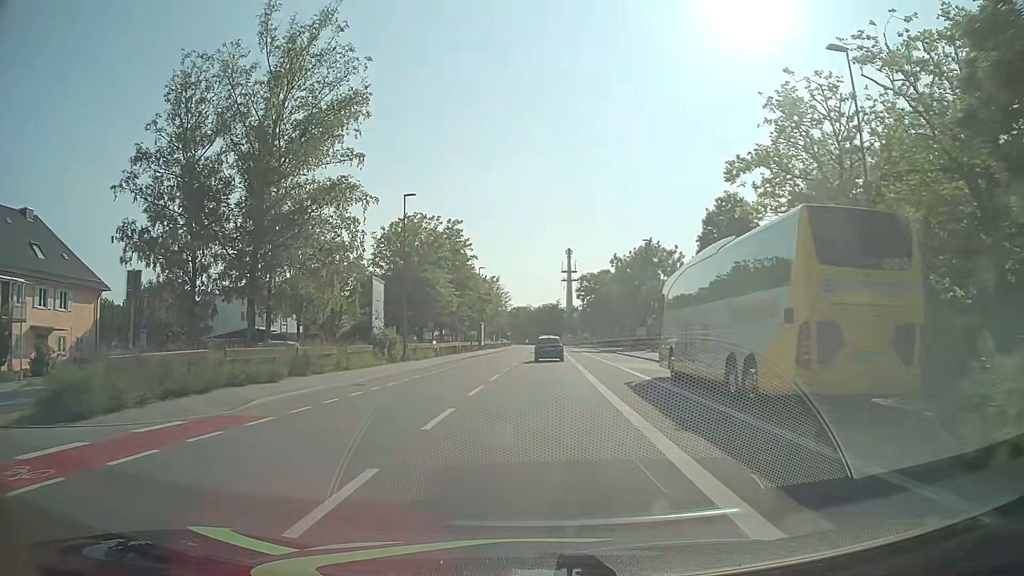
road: tertiary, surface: asphalt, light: Day
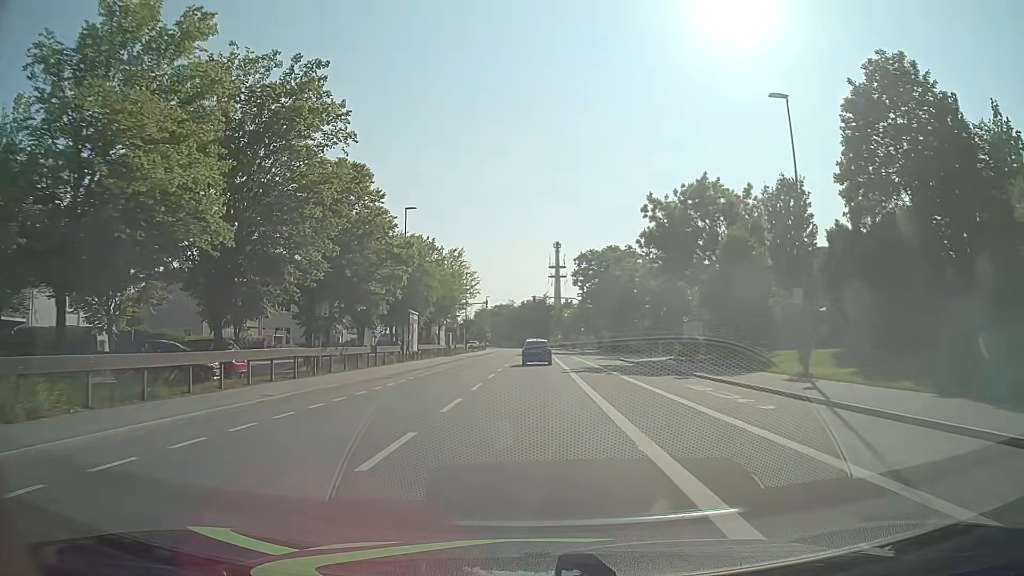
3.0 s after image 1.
(+0.8, +39.0) m; +1°
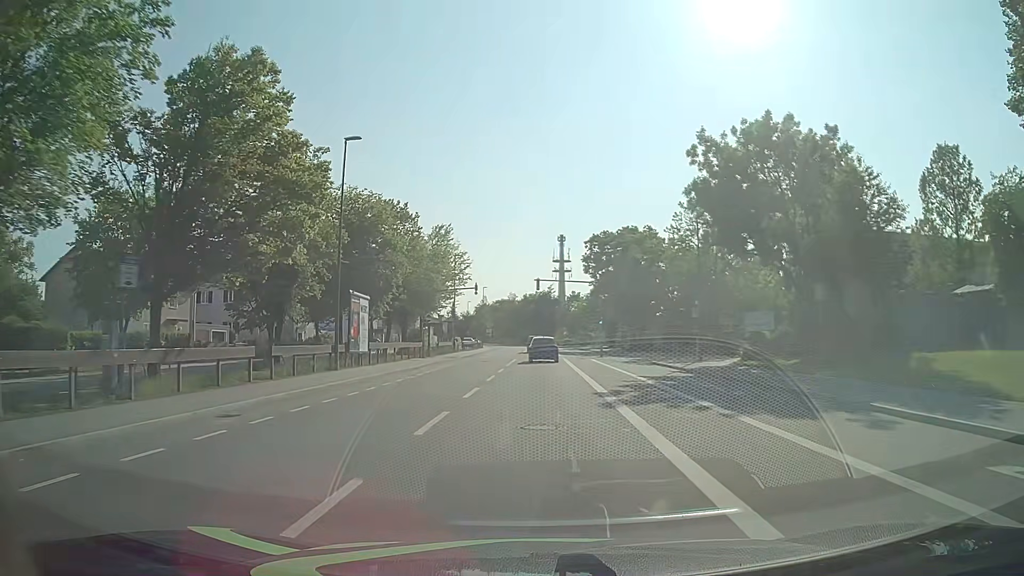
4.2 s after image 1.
(-0.1, +15.7) m; -1°
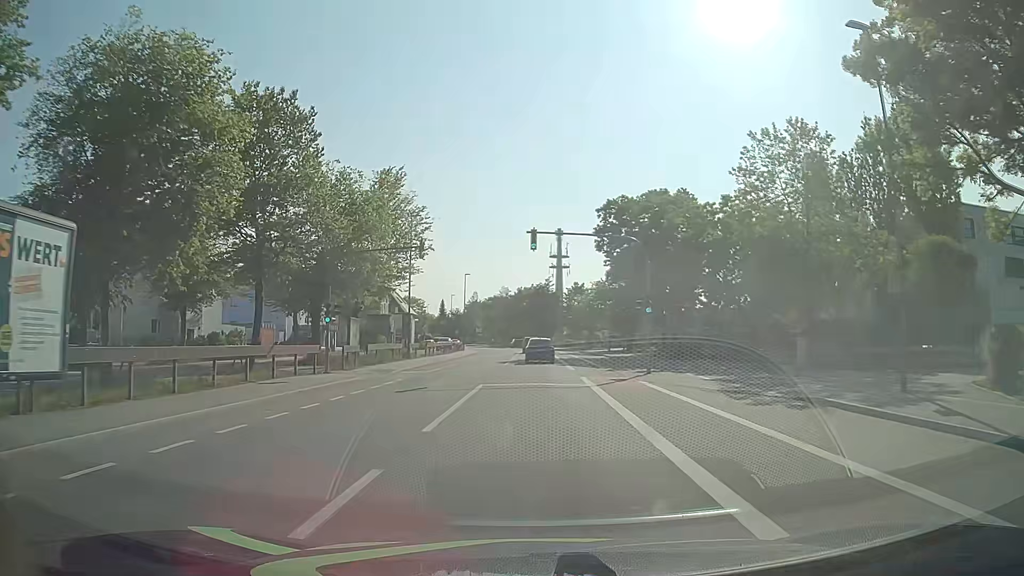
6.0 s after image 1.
(+0.2, +23.4) m; +1°
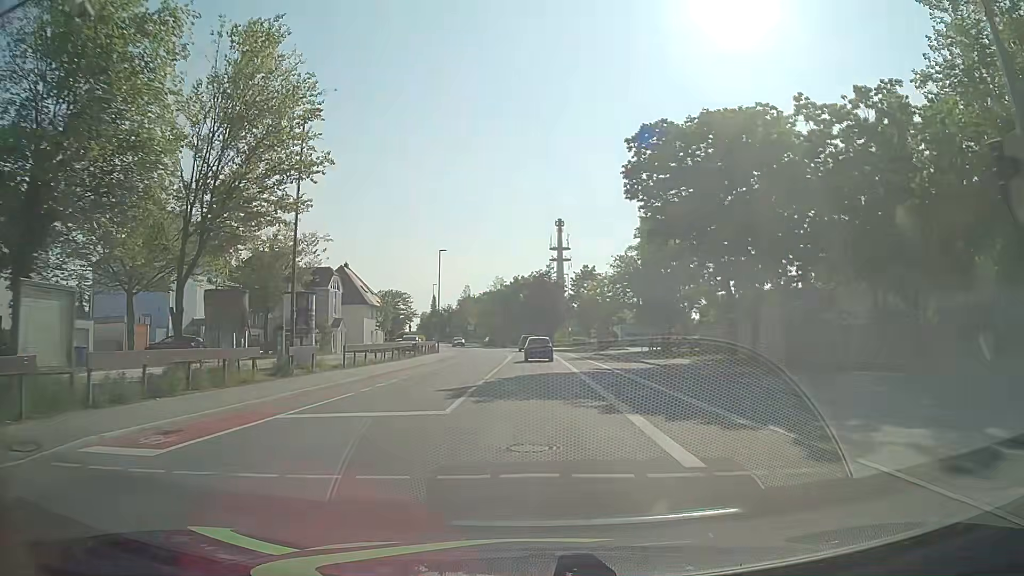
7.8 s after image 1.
(-0.1, +23.4) m; 0°
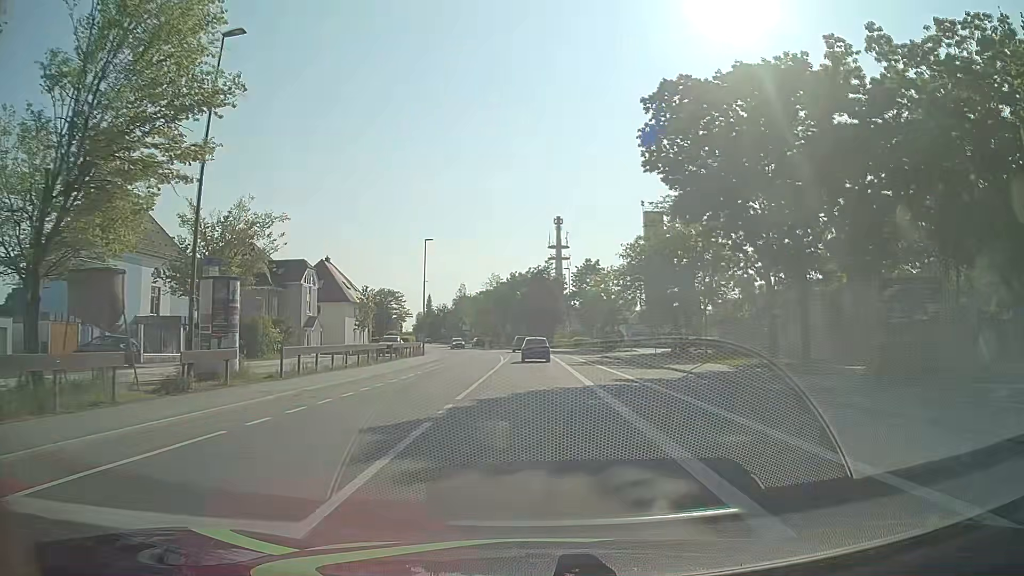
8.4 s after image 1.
(0.0, +7.8) m; 0°
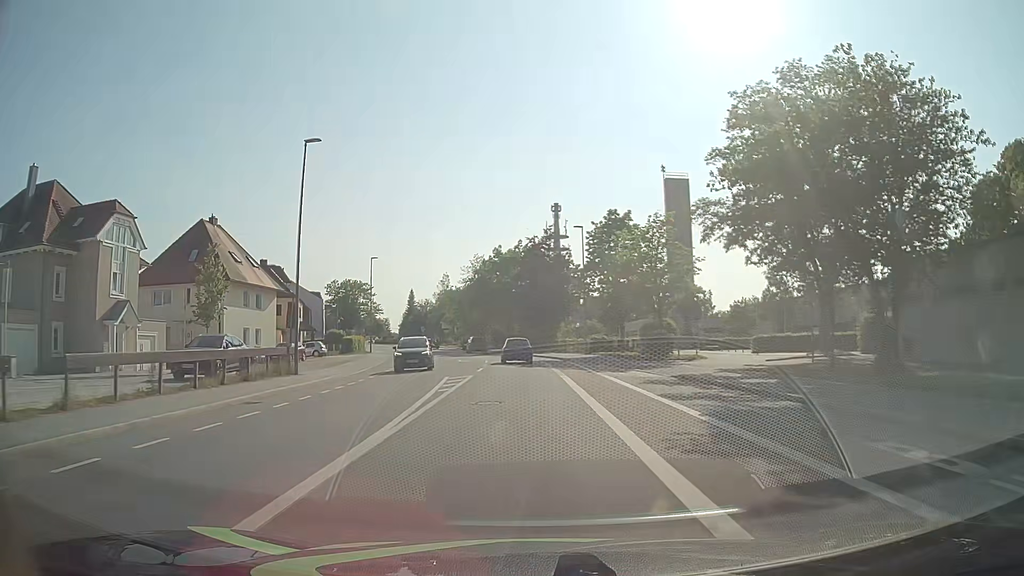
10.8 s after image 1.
(+0.4, +31.3) m; +1°
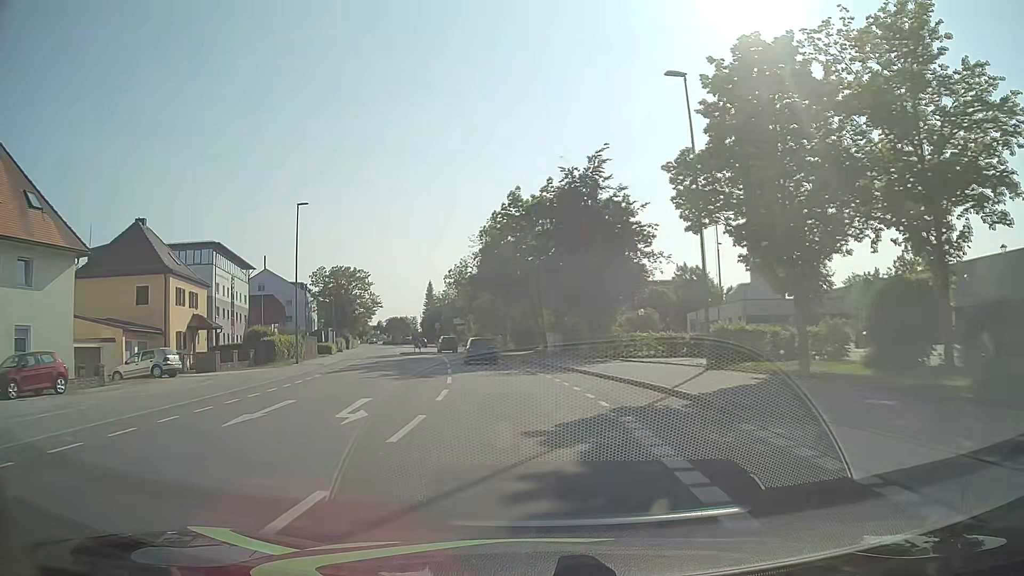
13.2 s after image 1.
(-0.5, +31.2) m; -3°
